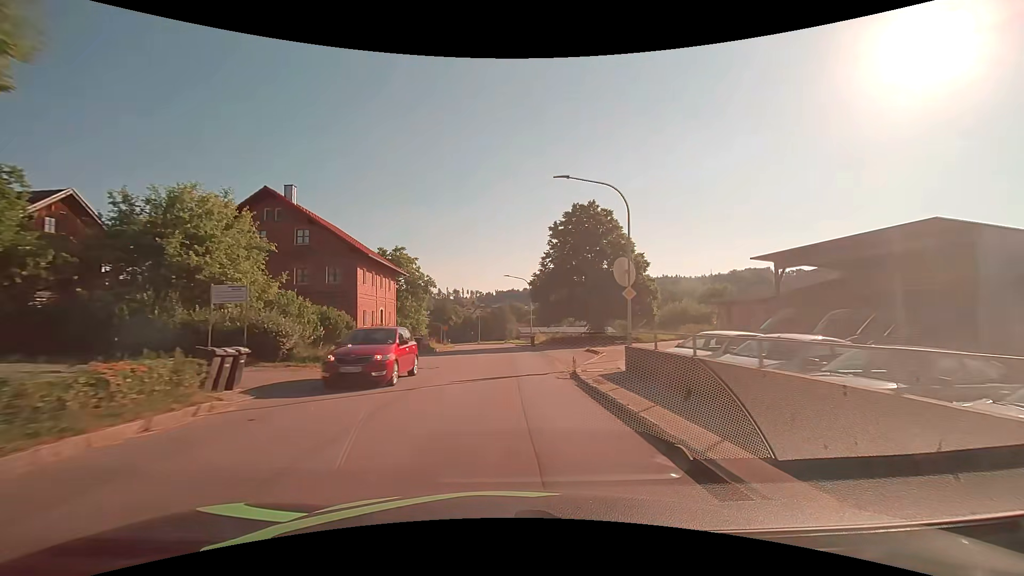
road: tertiary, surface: asphalt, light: Day
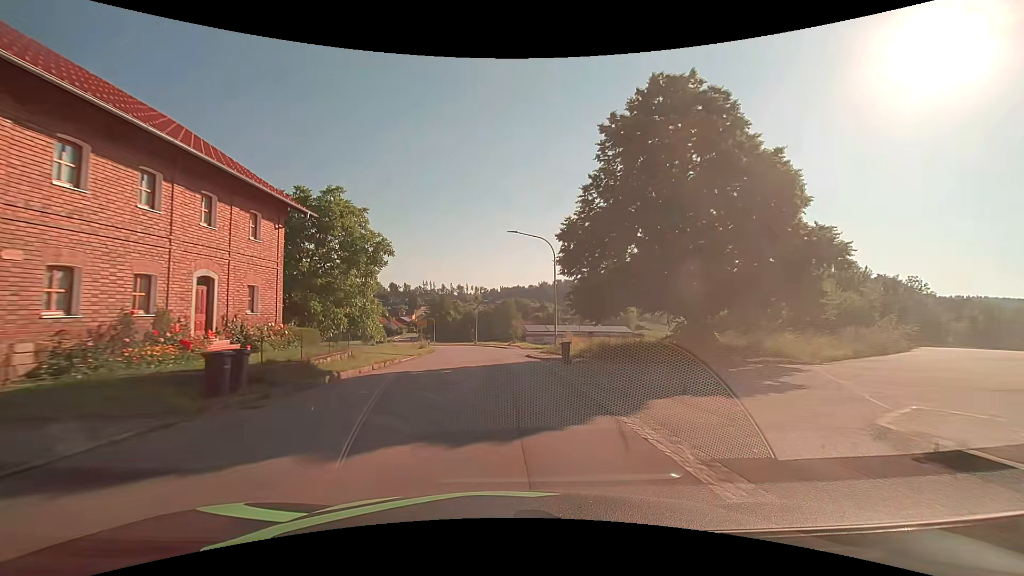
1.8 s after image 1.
(-0.1, +23.5) m; -1°
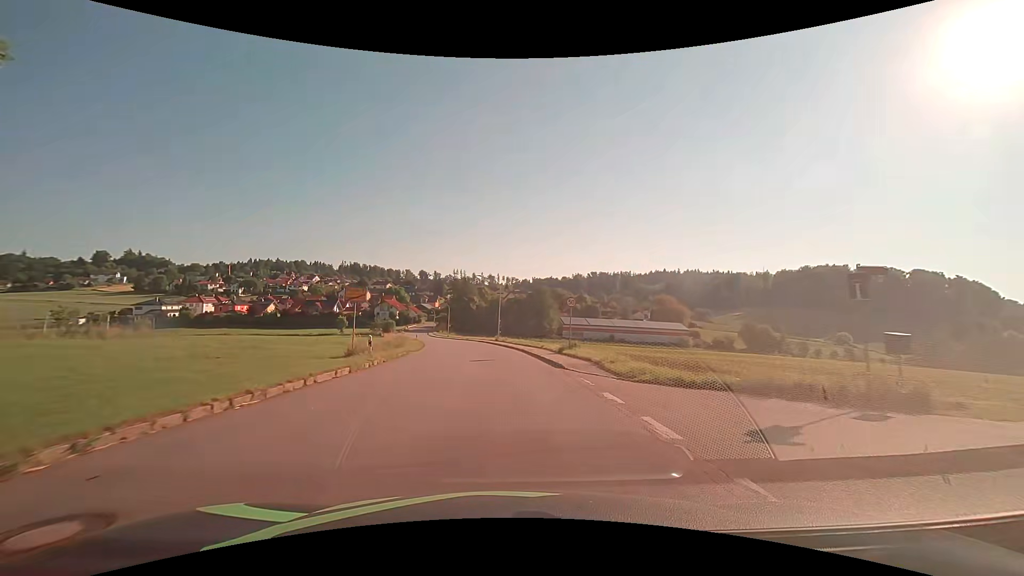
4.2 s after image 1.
(-0.9, +31.4) m; -3°
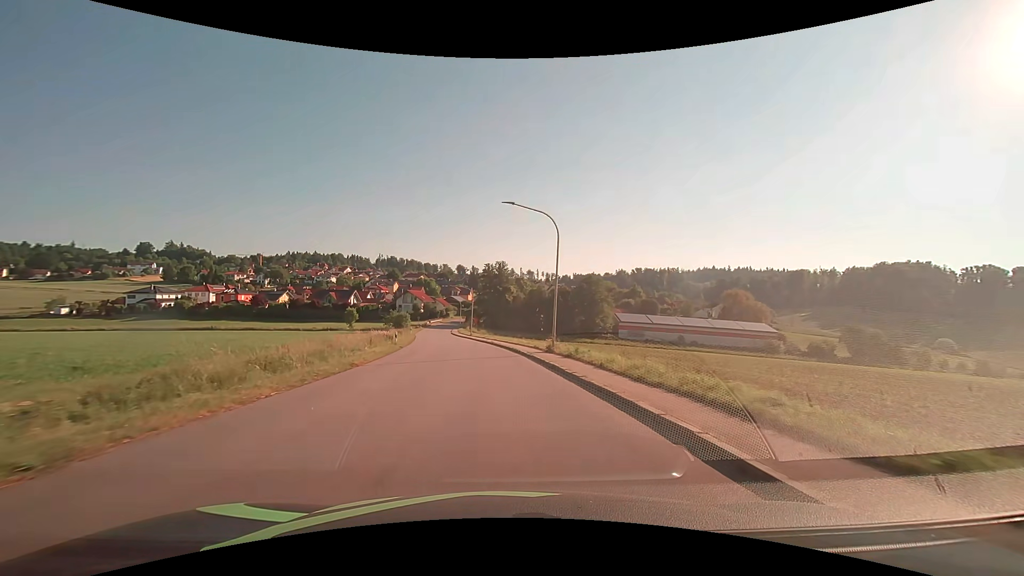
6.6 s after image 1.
(-1.3, +31.6) m; -4°
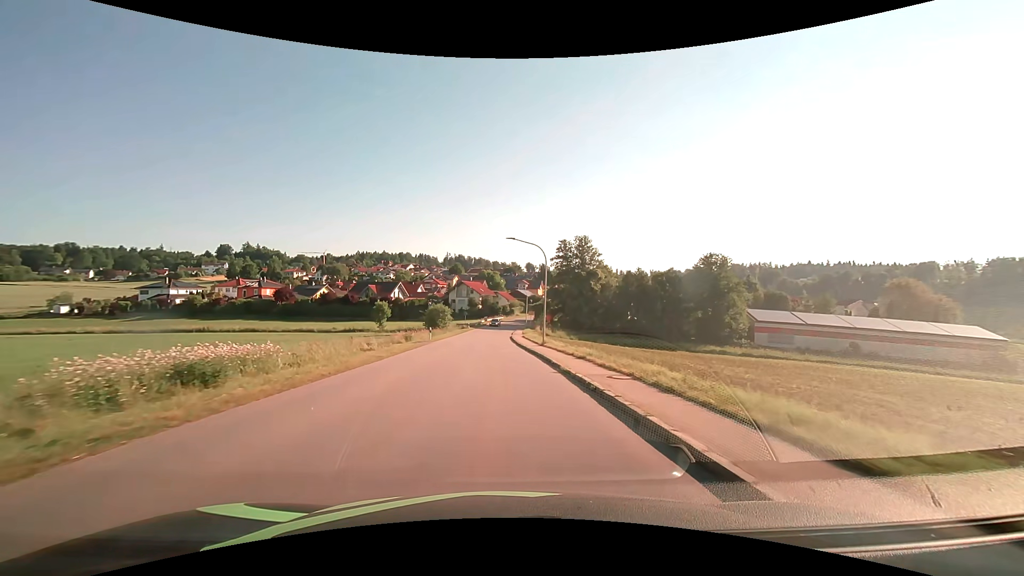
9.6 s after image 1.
(-2.7, +38.8) m; -8°
(0, +10) (0, +20) (-1, +30) (-1, +40) (-1, +50) (-1, +60) (-1, +70) (-1, +80) (0, +90) (+1, +100) m
